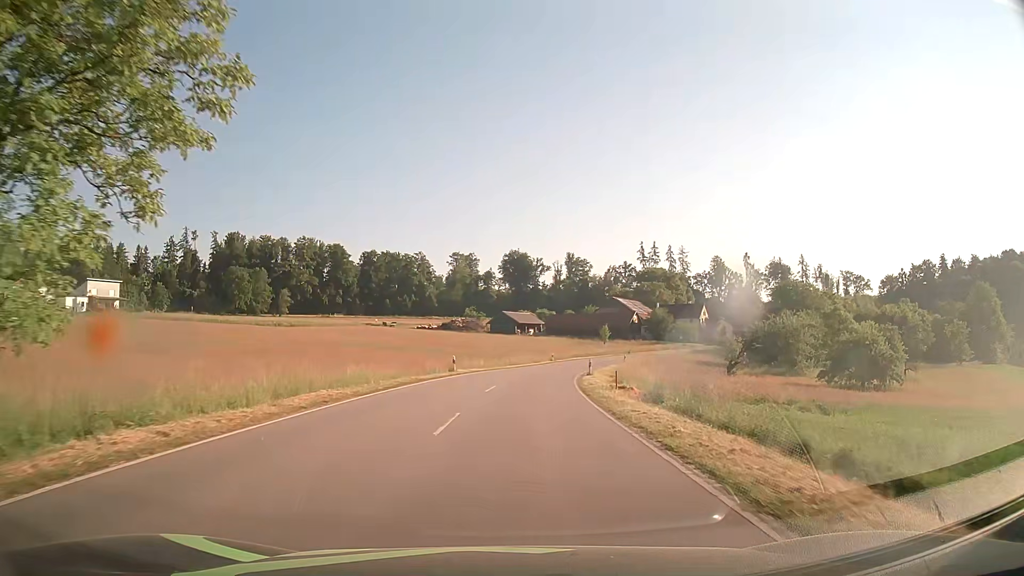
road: tertiary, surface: asphalt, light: Day
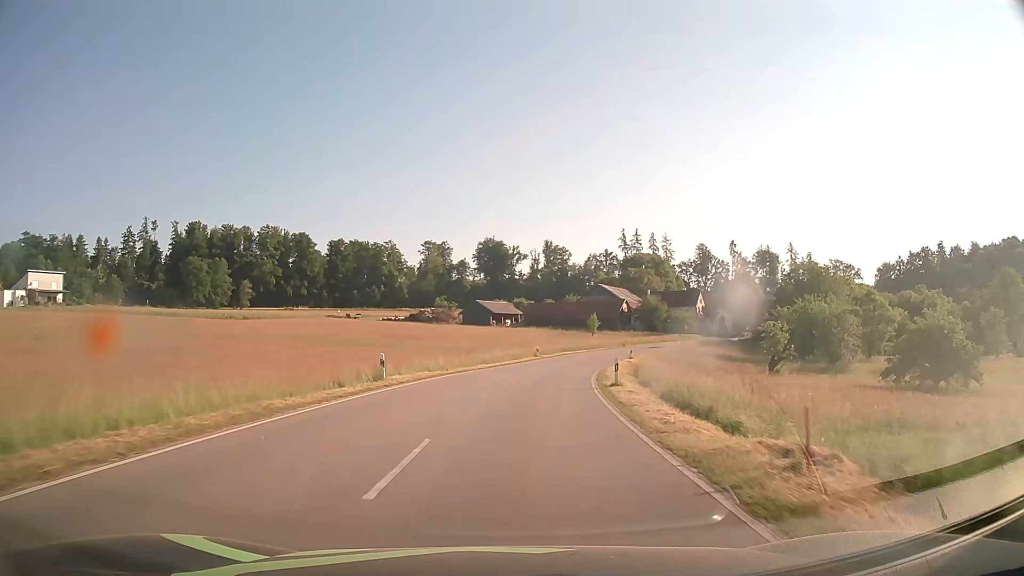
(+0.3, +16.7) m; +2°
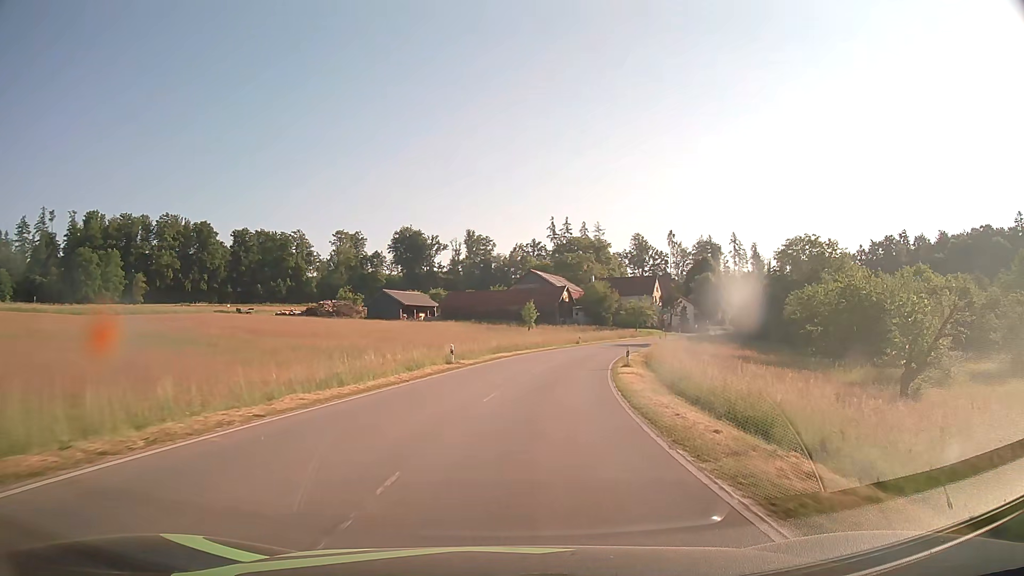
(+1.4, +26.5) m; +6°
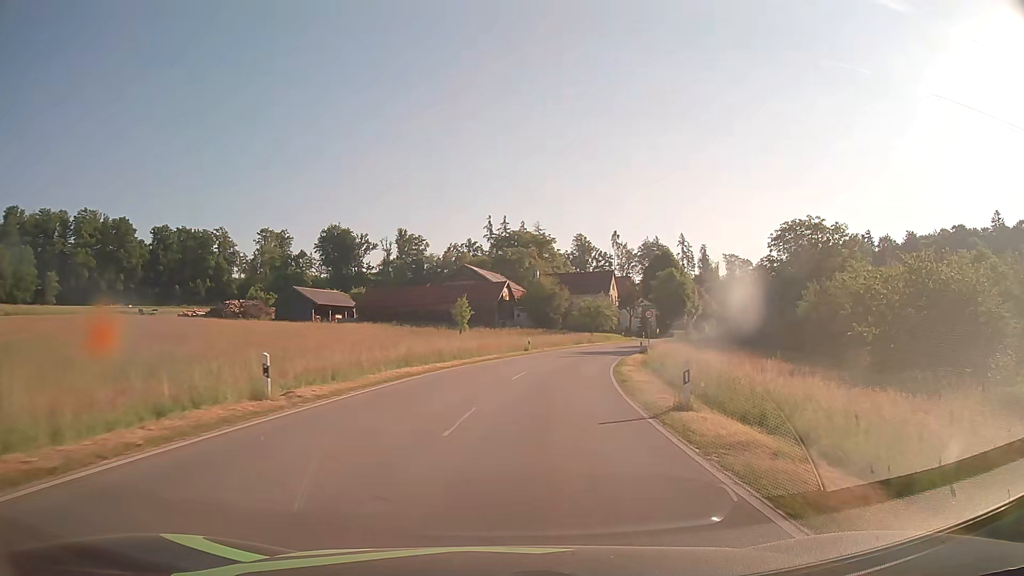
(+0.8, +18.1) m; +5°
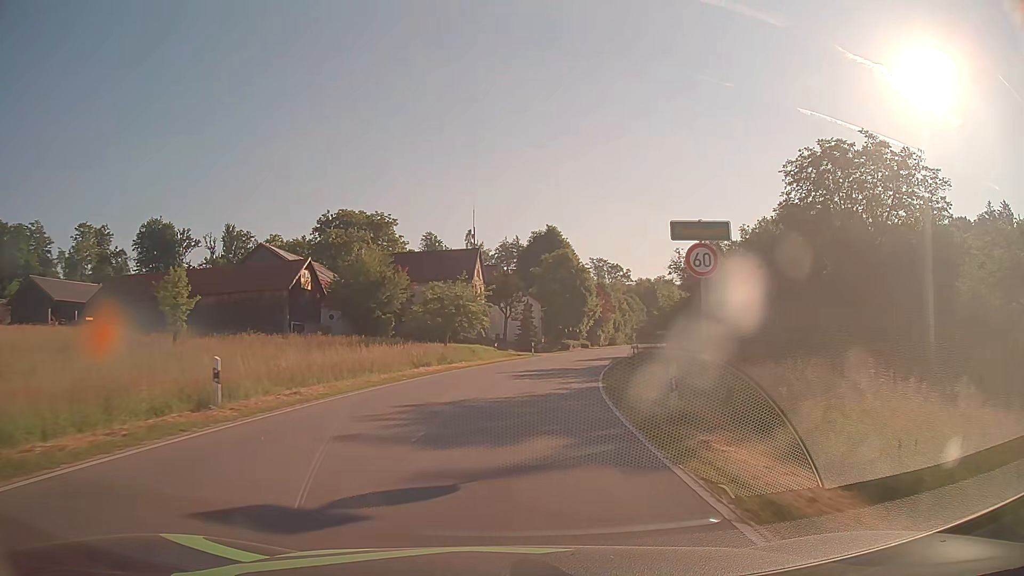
(+3.9, +35.8) m; +13°
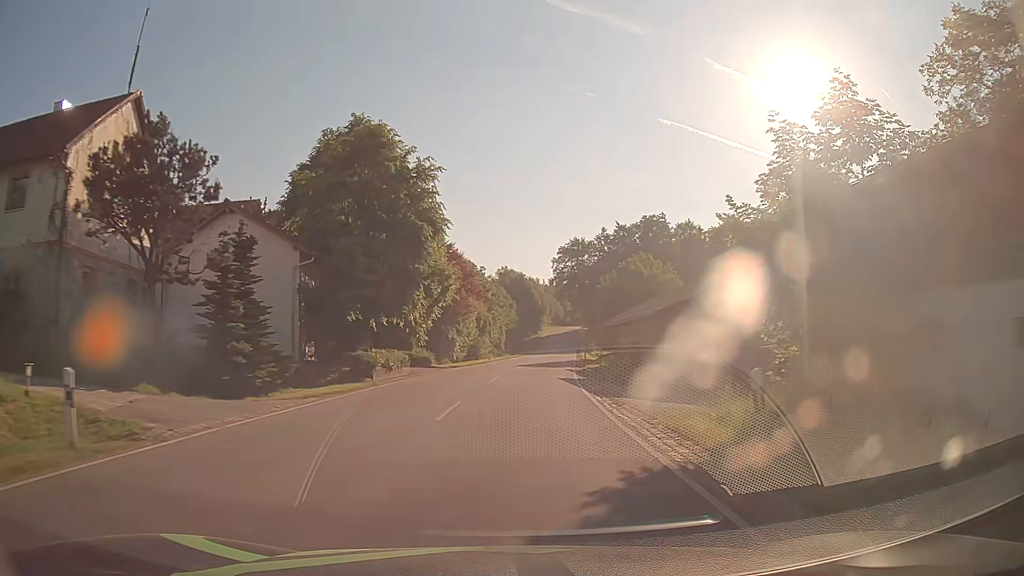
(+5.5, +44.8) m; +13°
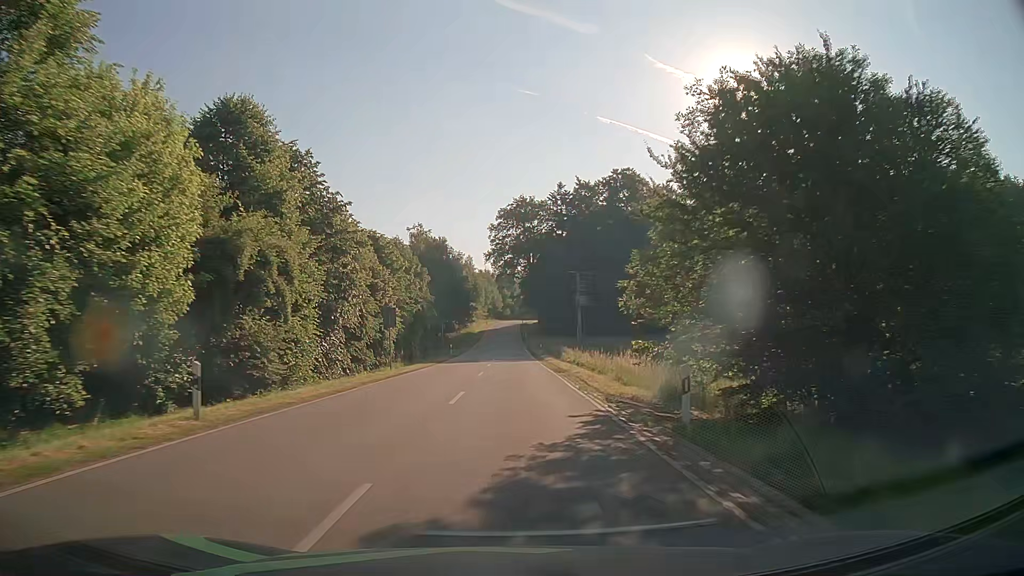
(+2.7, +45.4) m; +6°
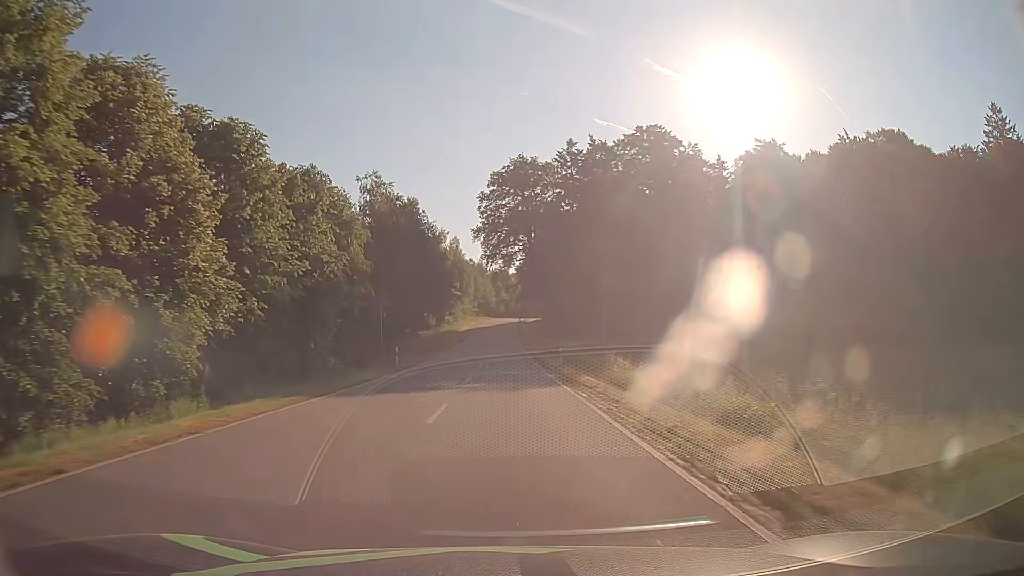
(+0.1, +27.5) m; +1°
(0, +10) (0, +20) (0, +30) (0, +40) (0, +50) (-1, +60) (-1, +70) (-1, +80) (-1, +90) (-1, +100) m
